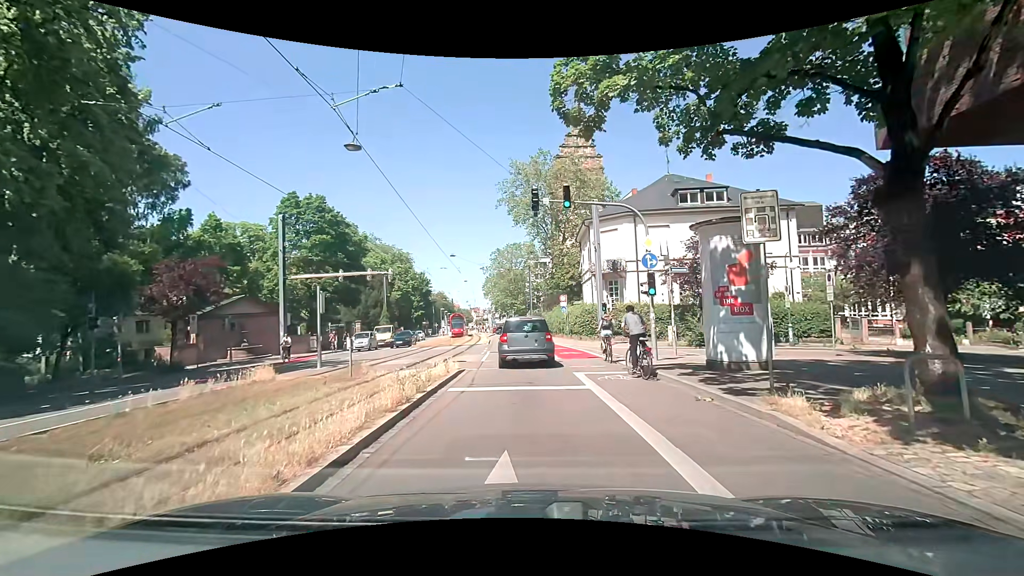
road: primary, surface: asphalt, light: Day
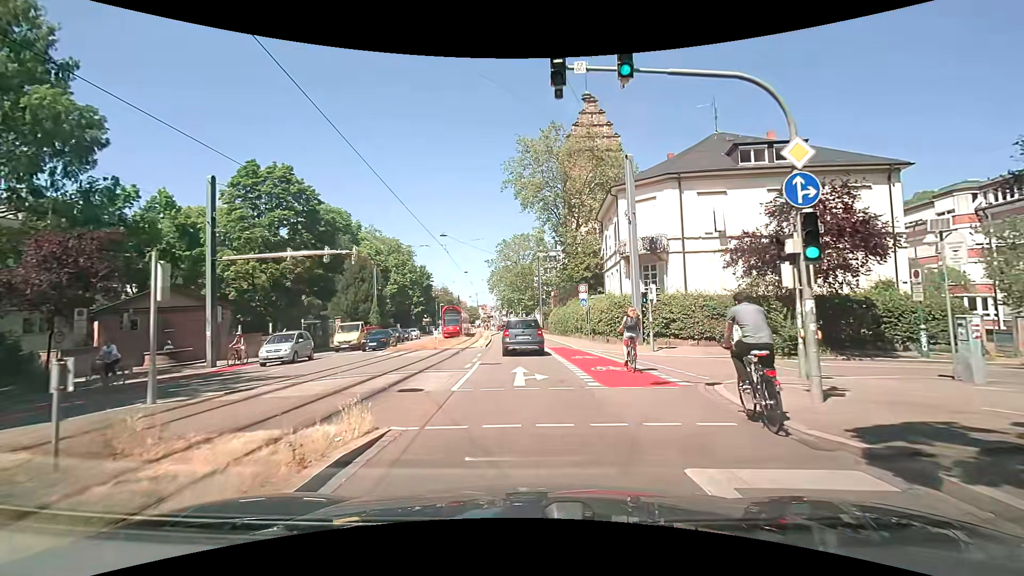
(-0.1, +9.7) m; 0°
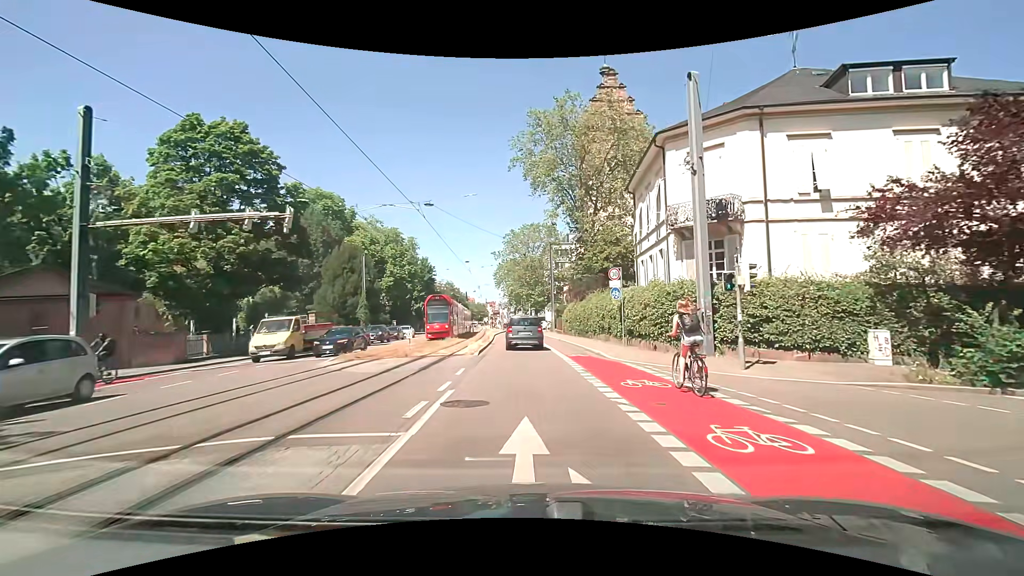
(-0.2, +9.0) m; -3°
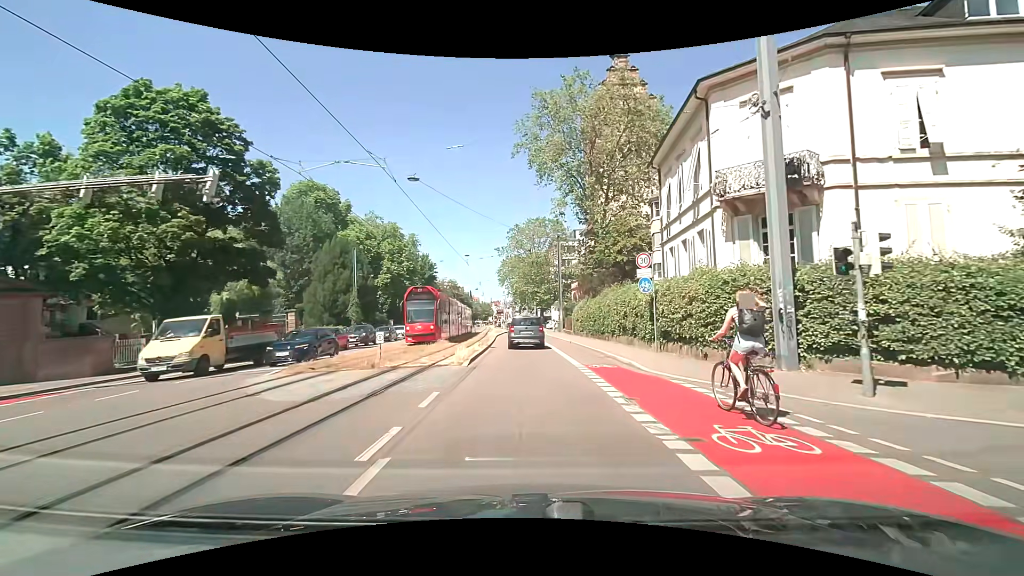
(0.0, +5.1) m; 0°
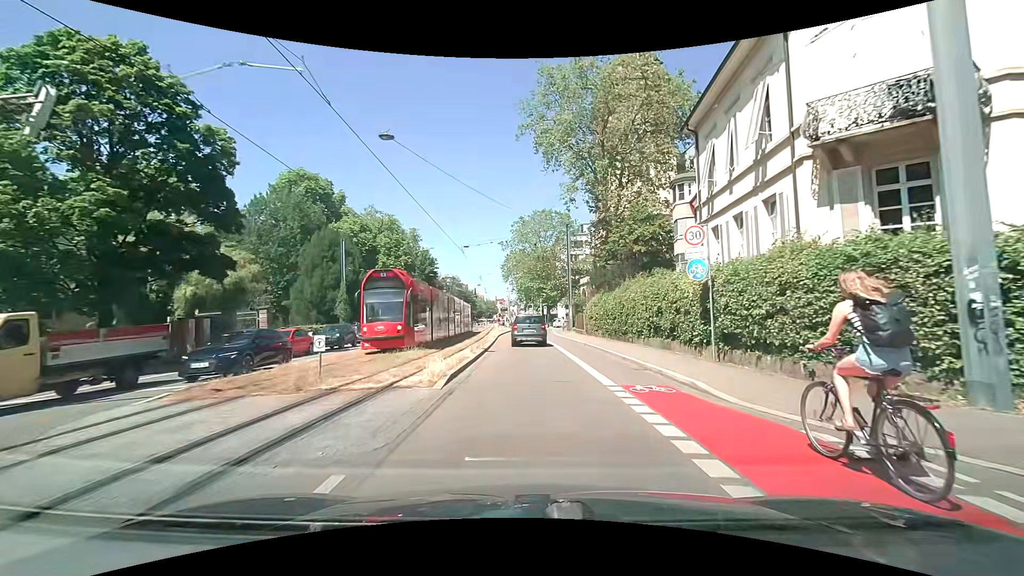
(0.0, +5.3) m; -1°
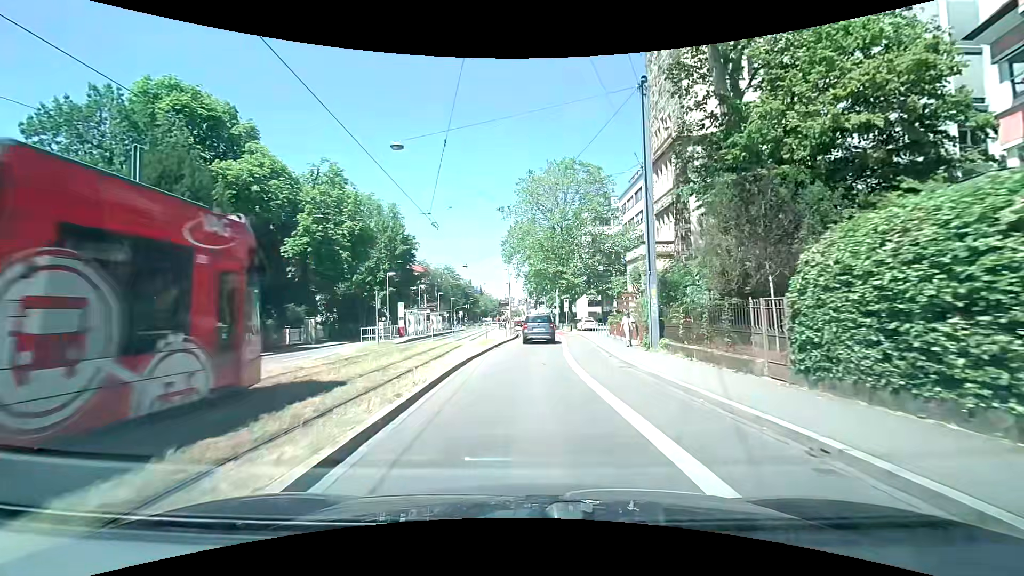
(-0.1, +28.5) m; -1°
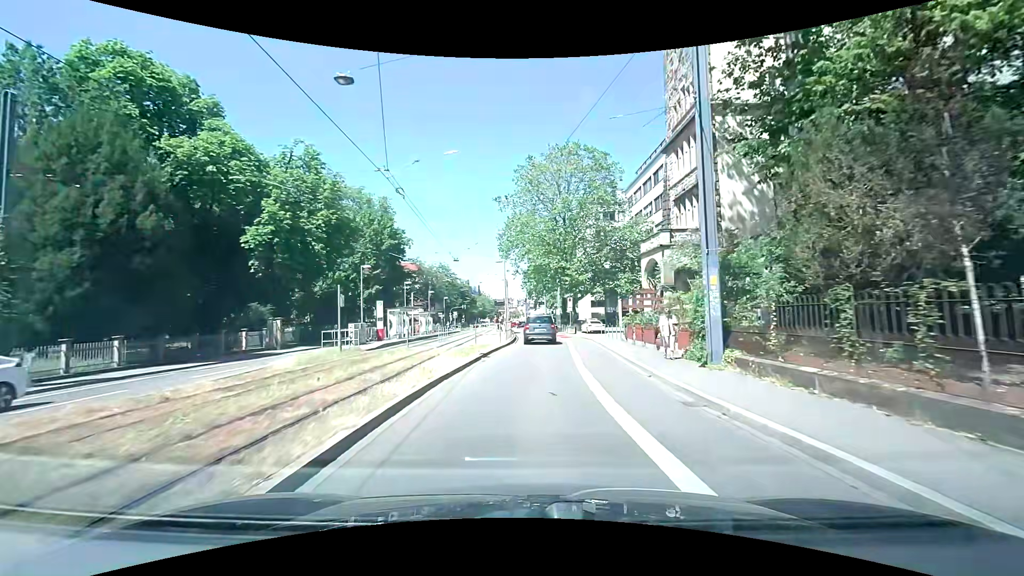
(0.0, +6.0) m; 0°
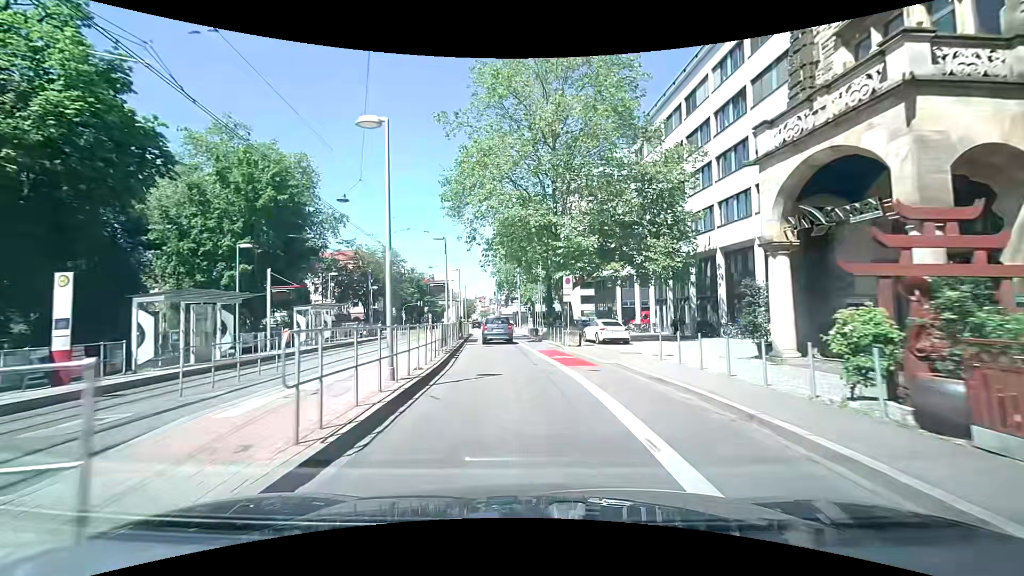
(+0.6, +23.3) m; +2°
(0, +10) (-1, +20) (-1, +30) (-2, +40) (-3, +50) (-3, +60) (-4, +70) (-5, +80) (-6, +90) (-8, +100) m
